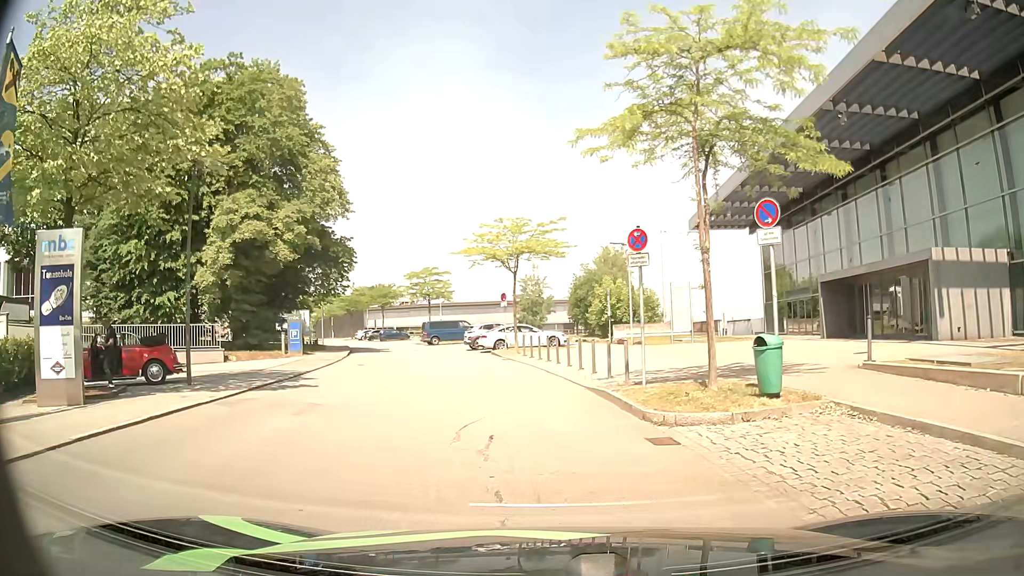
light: Day
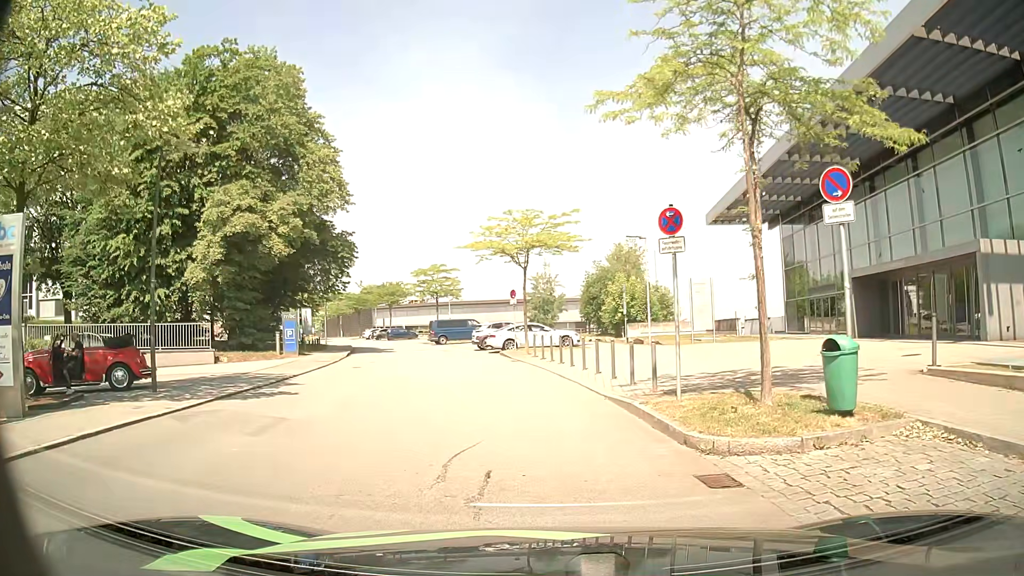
(0.0, +2.0) m; -2°
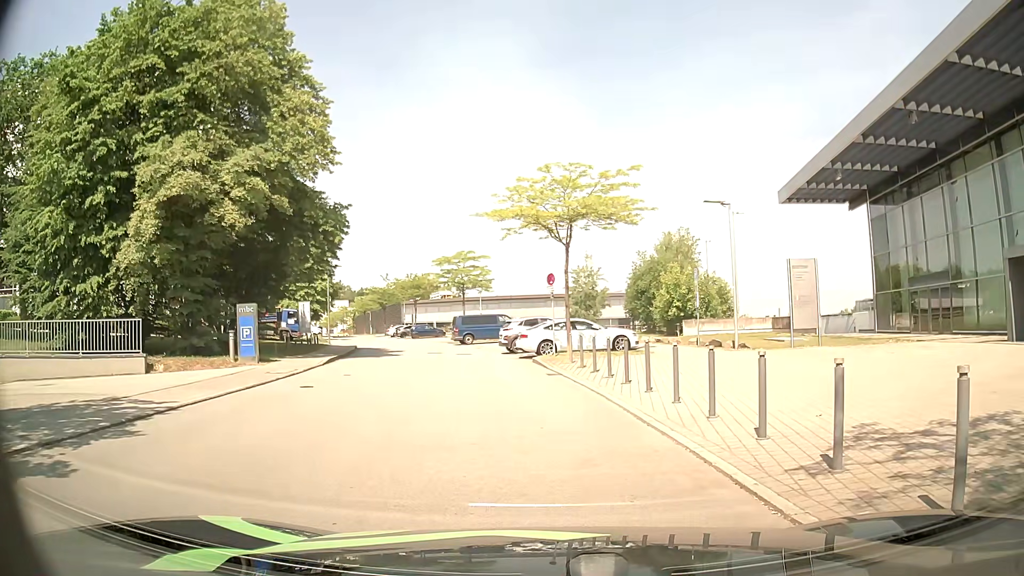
(-0.1, +8.0) m; -2°
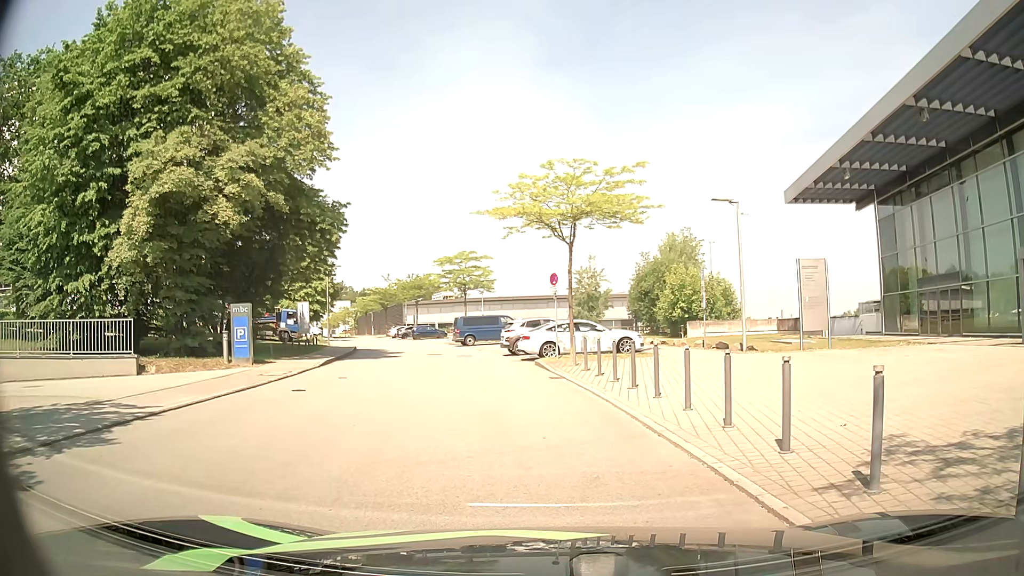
(0.0, +0.6) m; 0°
